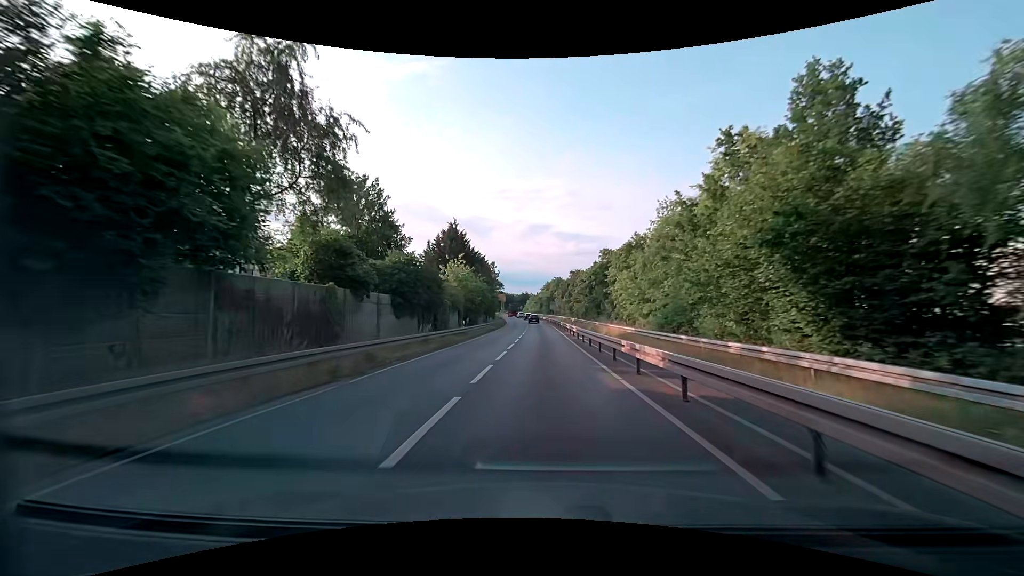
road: tertiary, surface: asphalt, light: Day
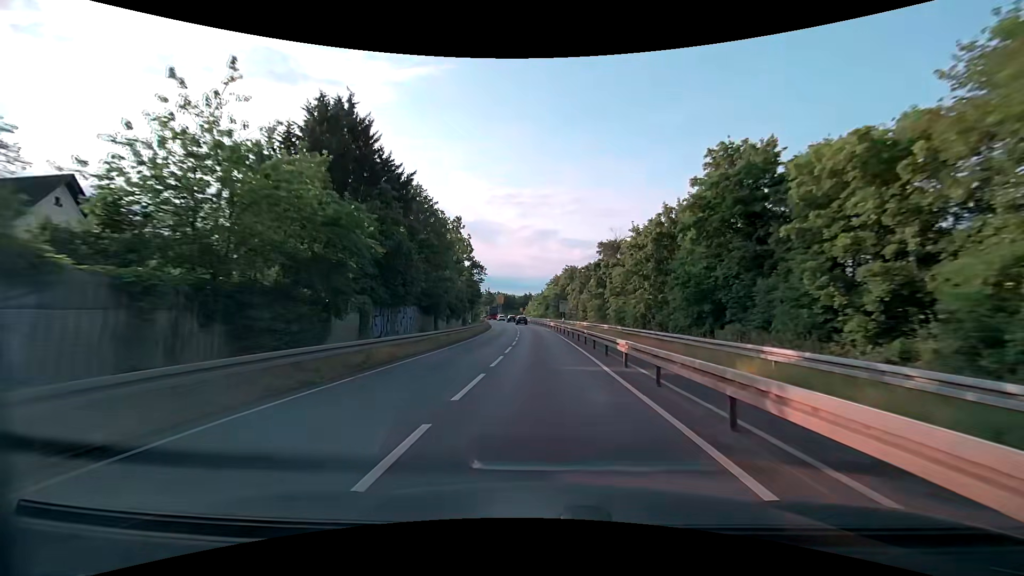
(-0.2, +38.4) m; -1°
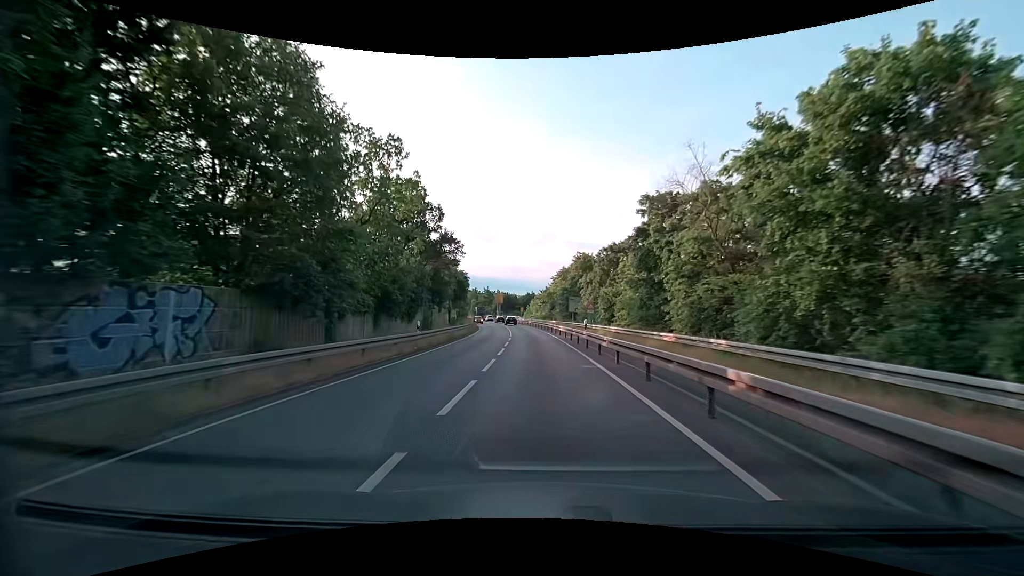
(-0.1, +19.3) m; -1°
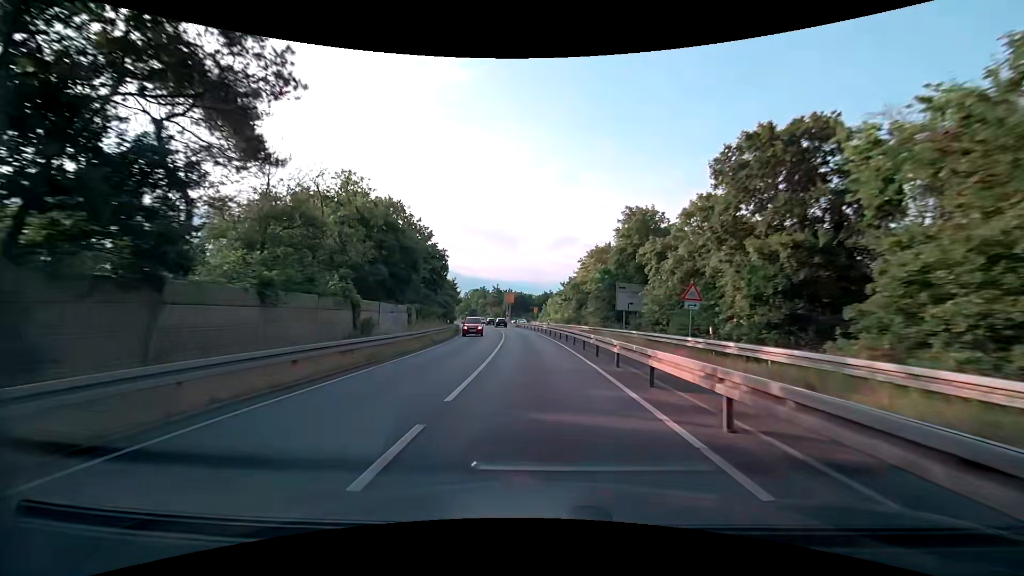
(-0.3, +28.9) m; -2°
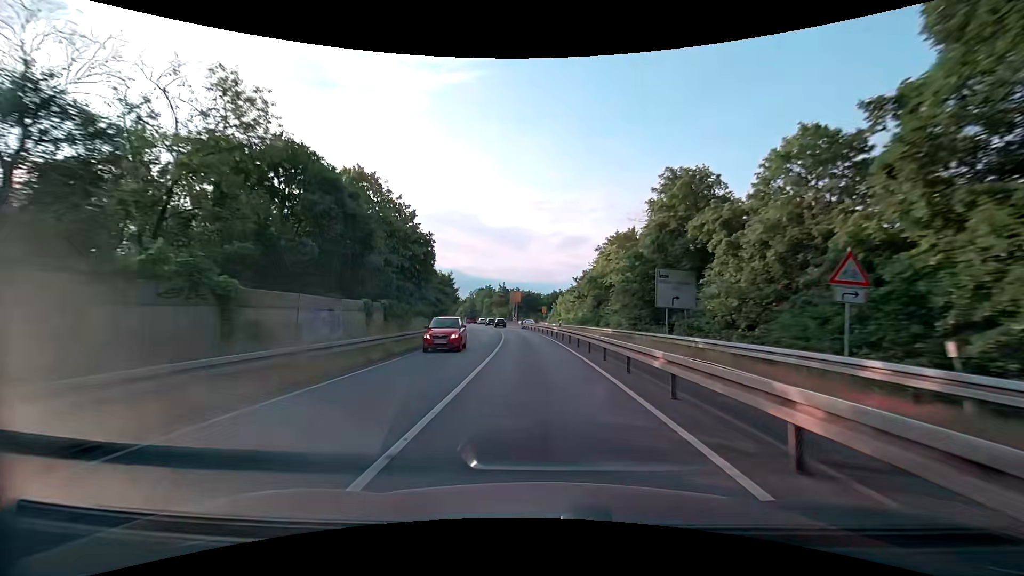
(-0.1, +9.6) m; -1°
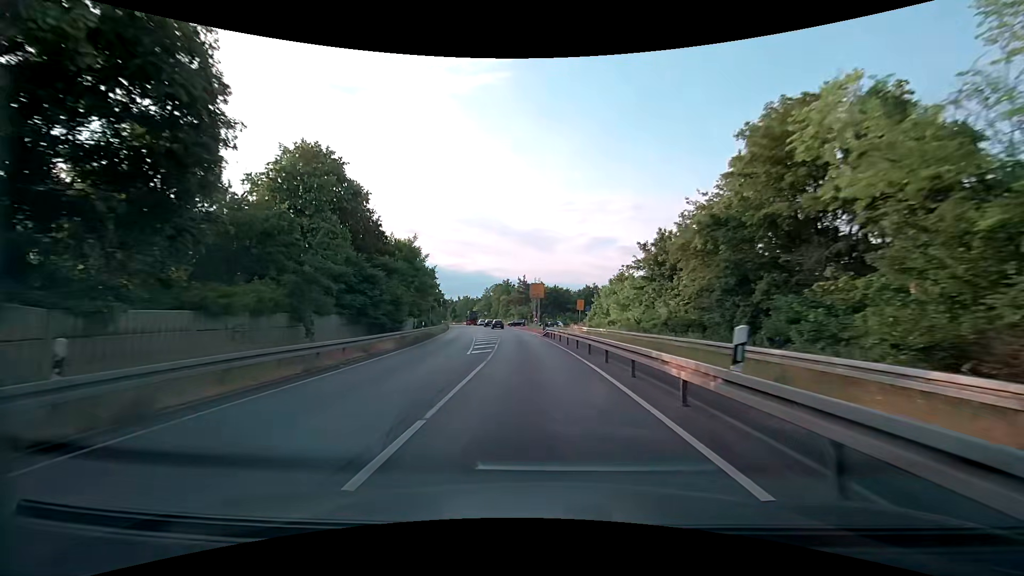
(-0.5, +28.5) m; -3°
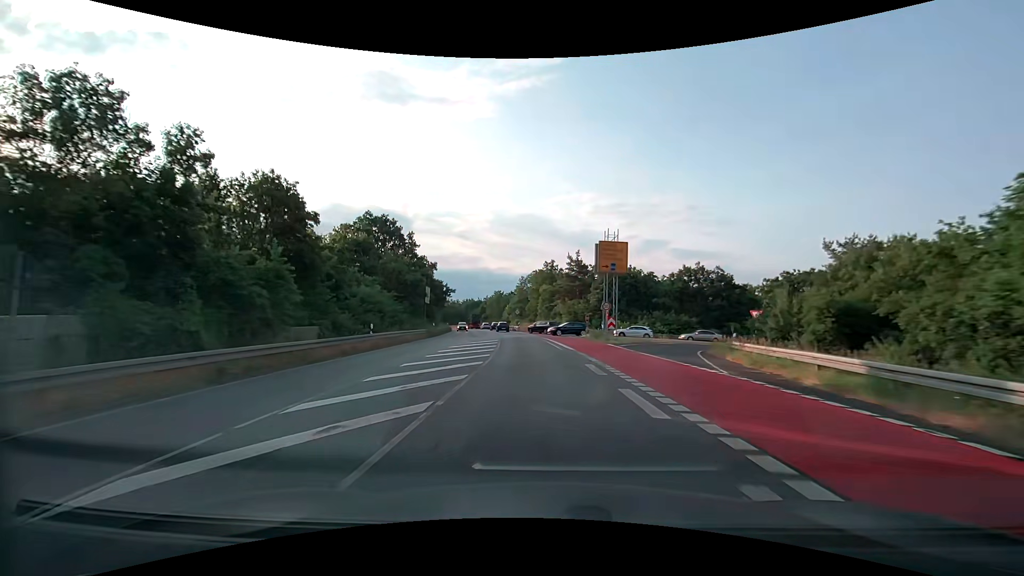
(-2.1, +46.9) m; -5°
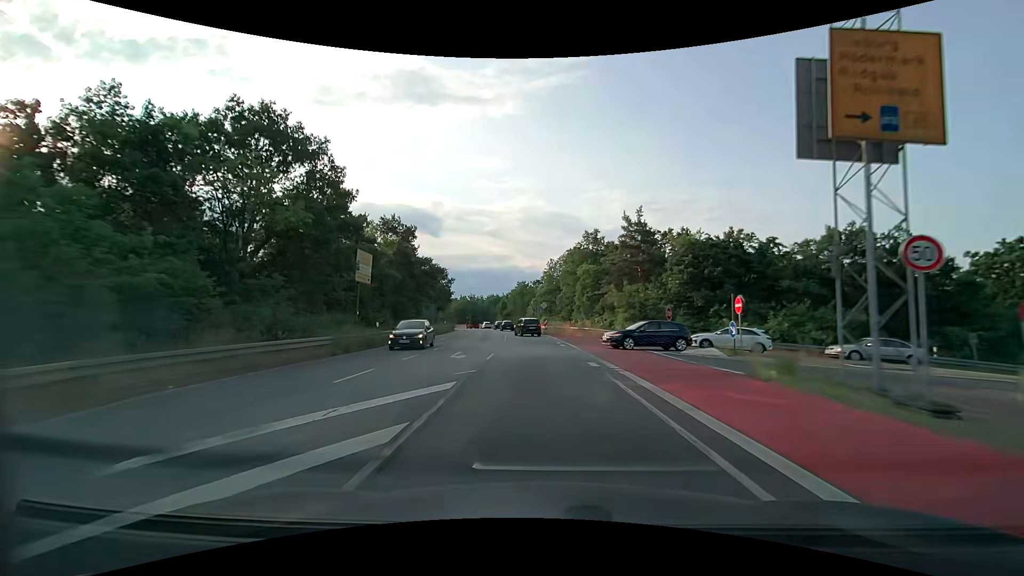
(-1.0, +27.7) m; -4°
(0, +10) (0, +20) (-1, +30) (-1, +40) (-2, +50) (-3, +60) (-4, +70) (-6, +80) (-7, +90) (-9, +99) m
